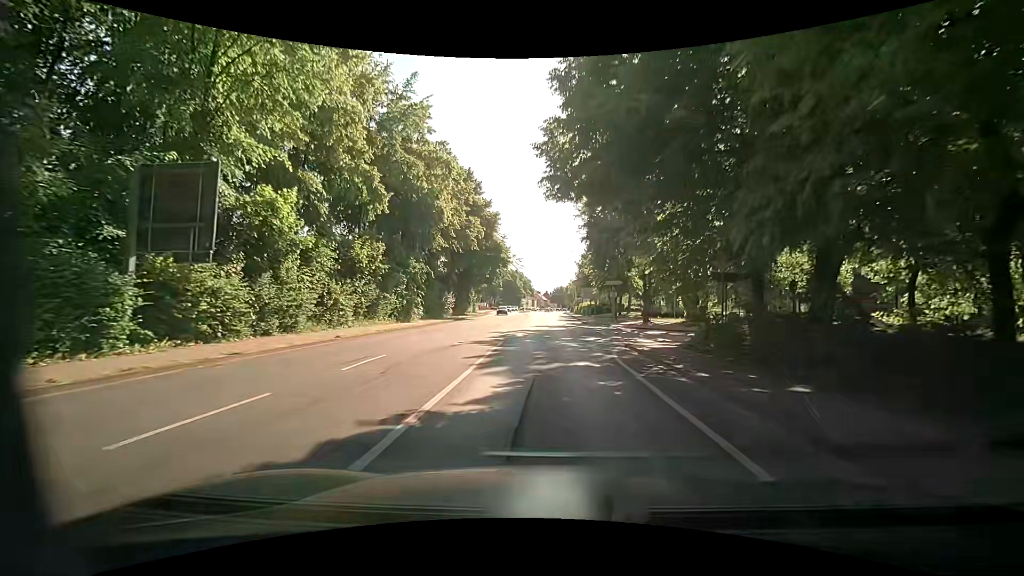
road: primary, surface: asphalt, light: Day
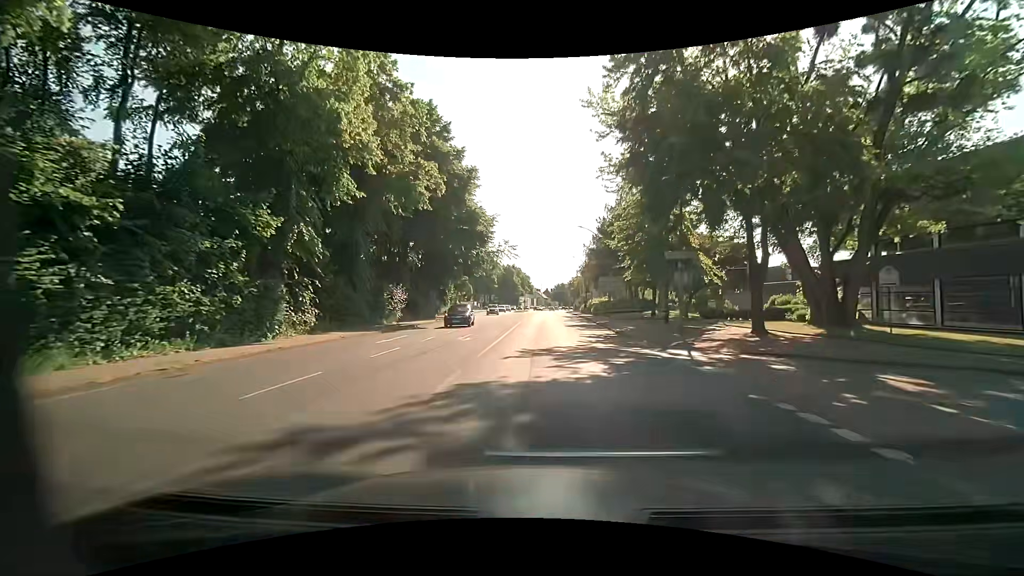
(-0.4, +21.5) m; -1°
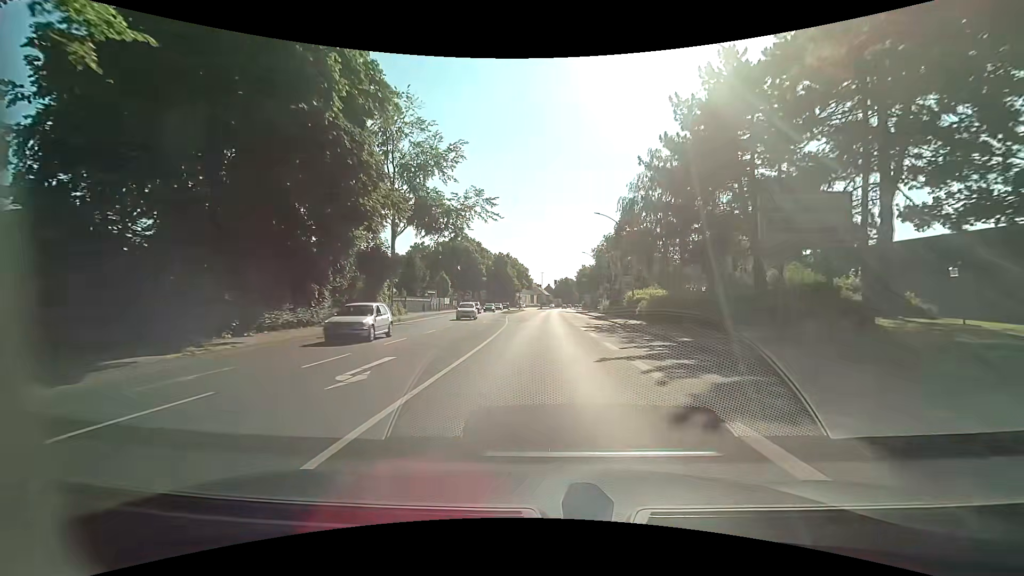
(-0.1, +38.6) m; -1°
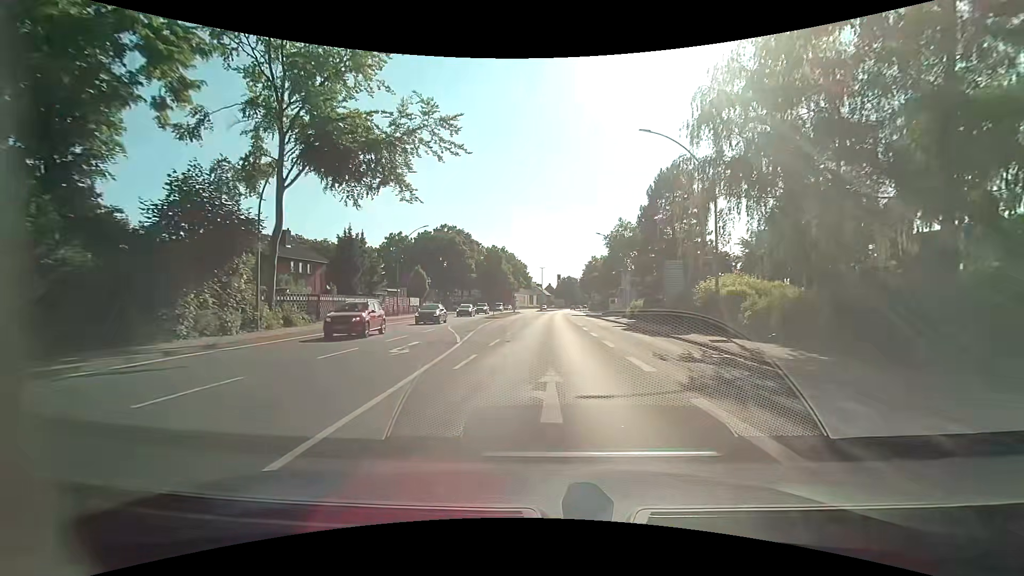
(+0.1, +22.2) m; +1°
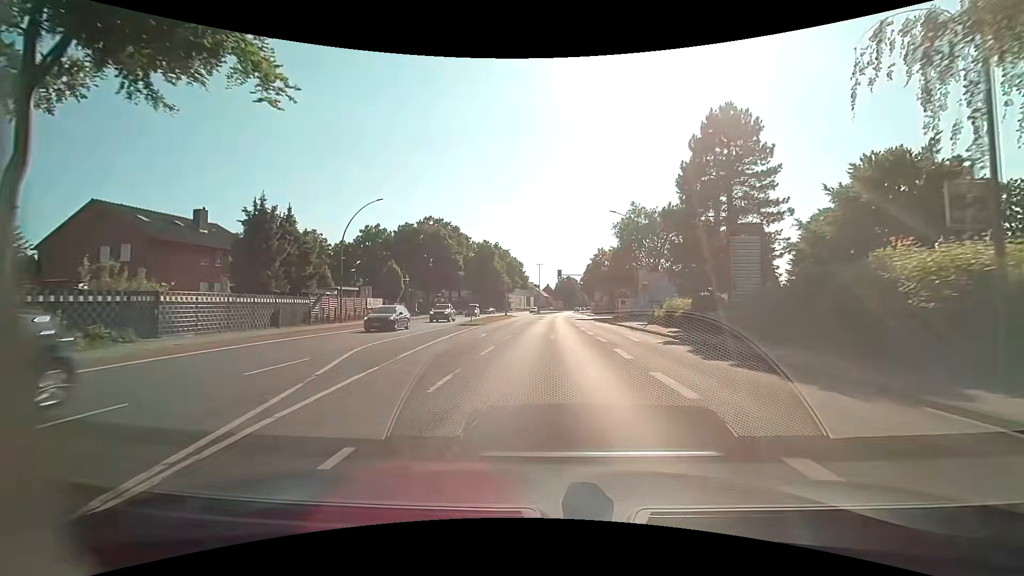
(-0.2, +14.8) m; 0°
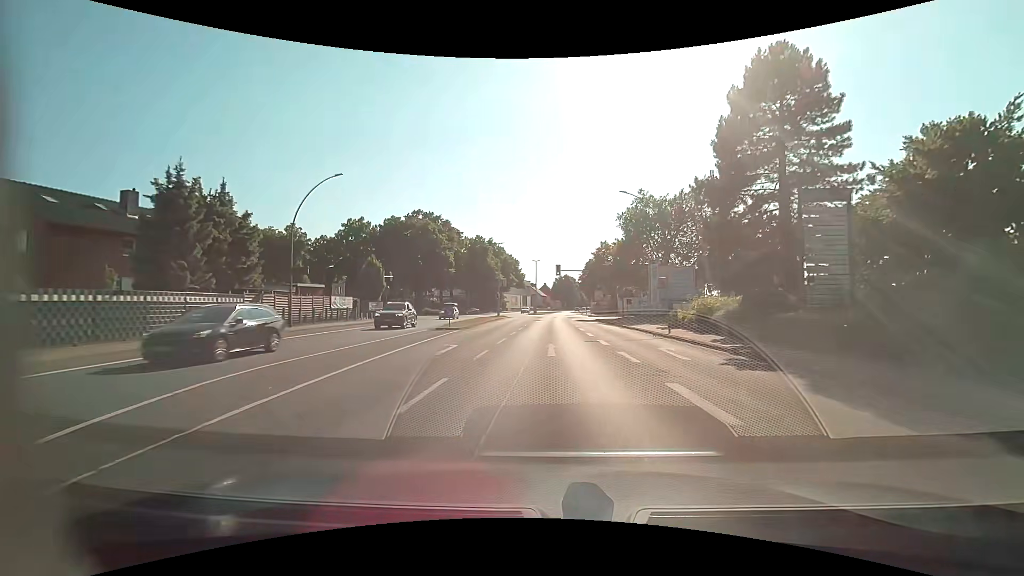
(0.0, +7.6) m; 0°
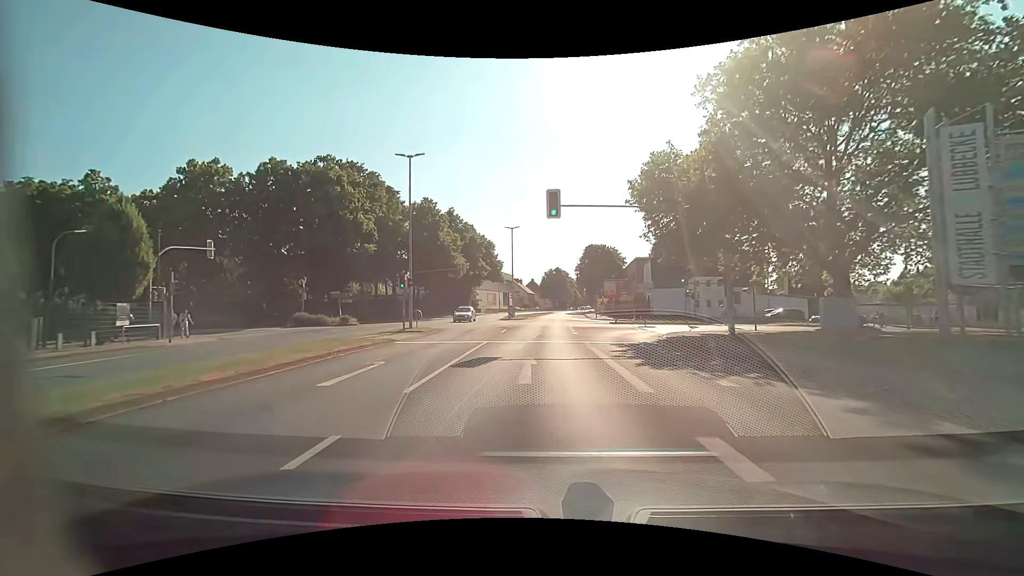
(+0.7, +40.2) m; +1°
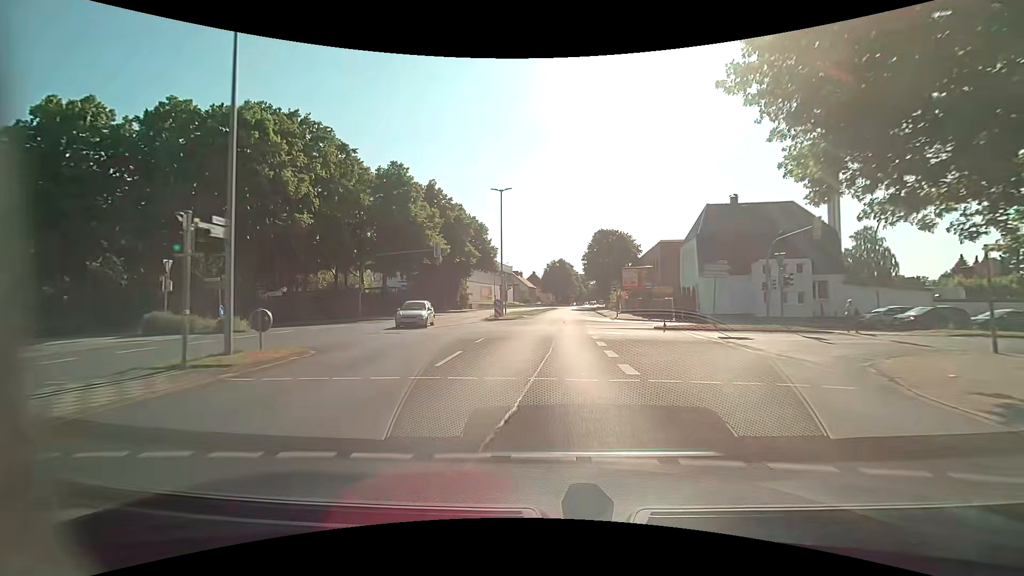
(-0.1, +16.5) m; 0°
(0, +10) (0, +20) (0, +30) (+1, +40) (+1, +50) (+2, +60) (+3, +70) (+3, +80) (+4, +90) (+5, +100) m
